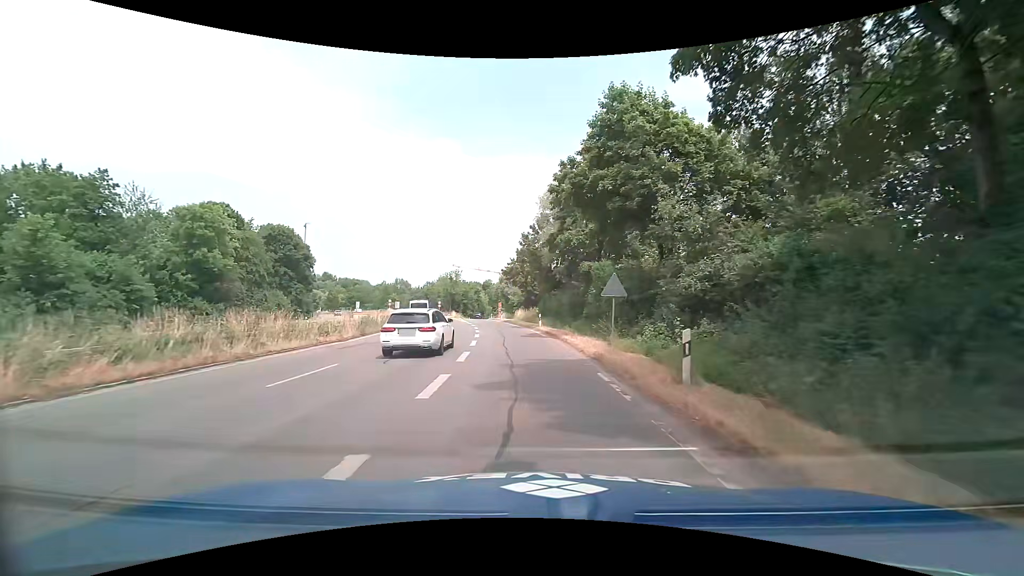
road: trunk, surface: asphalt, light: Day
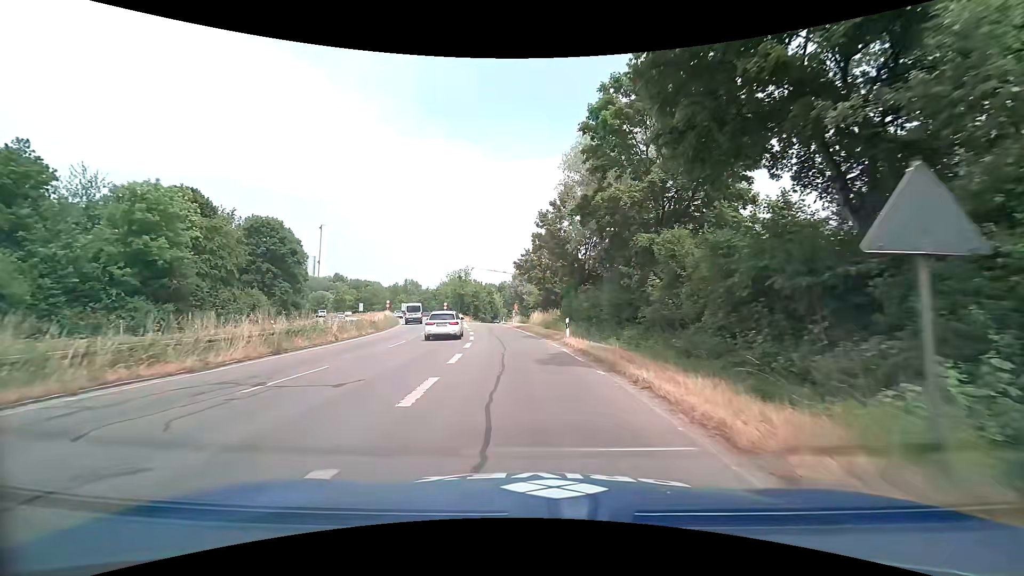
(-0.2, +12.7) m; -2°
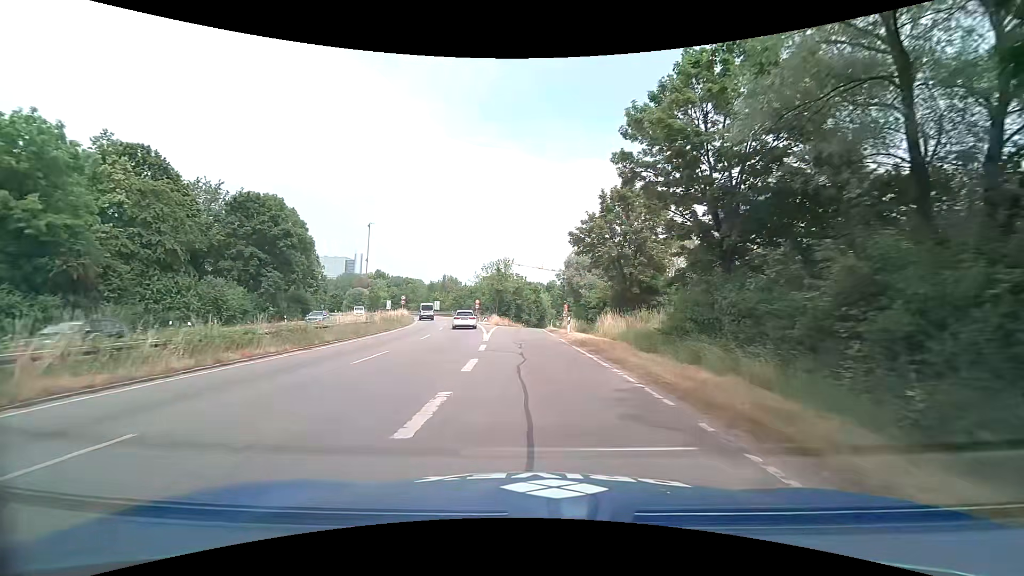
(-1.0, +20.0) m; -5°
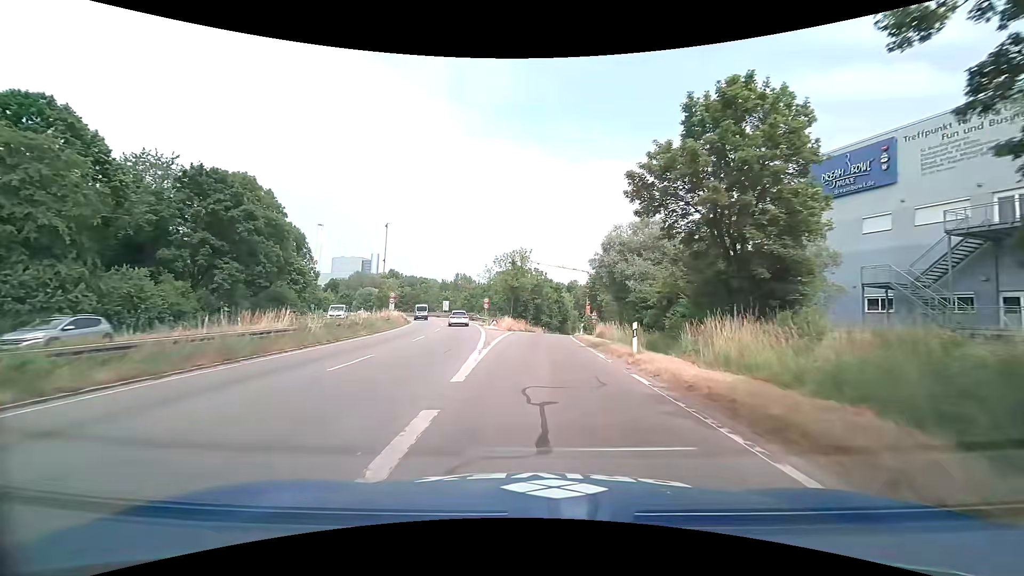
(-0.4, +13.9) m; -3°
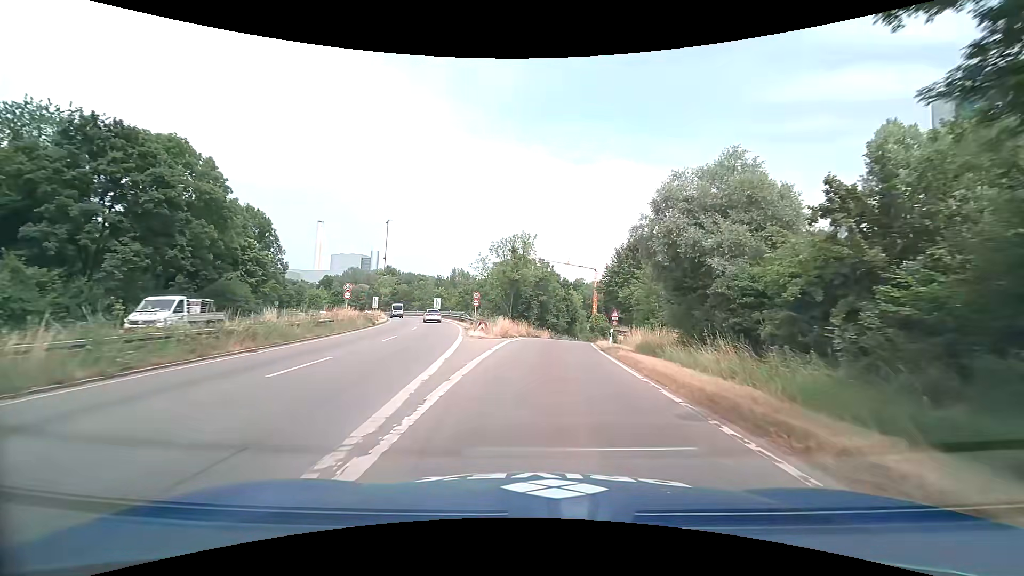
(-0.1, +13.6) m; 0°
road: trunk_link
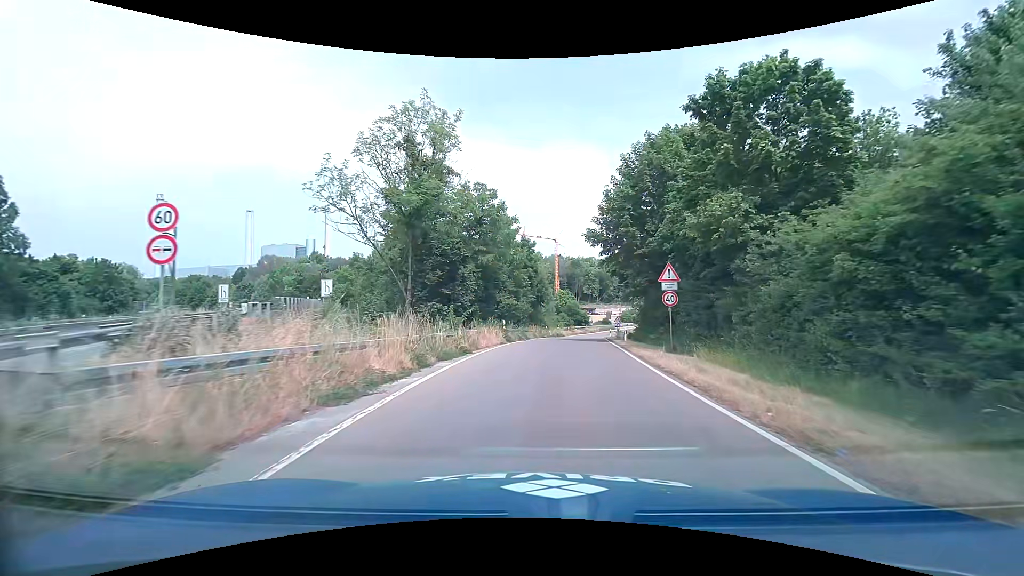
(+1.2, +32.7) m; +5°
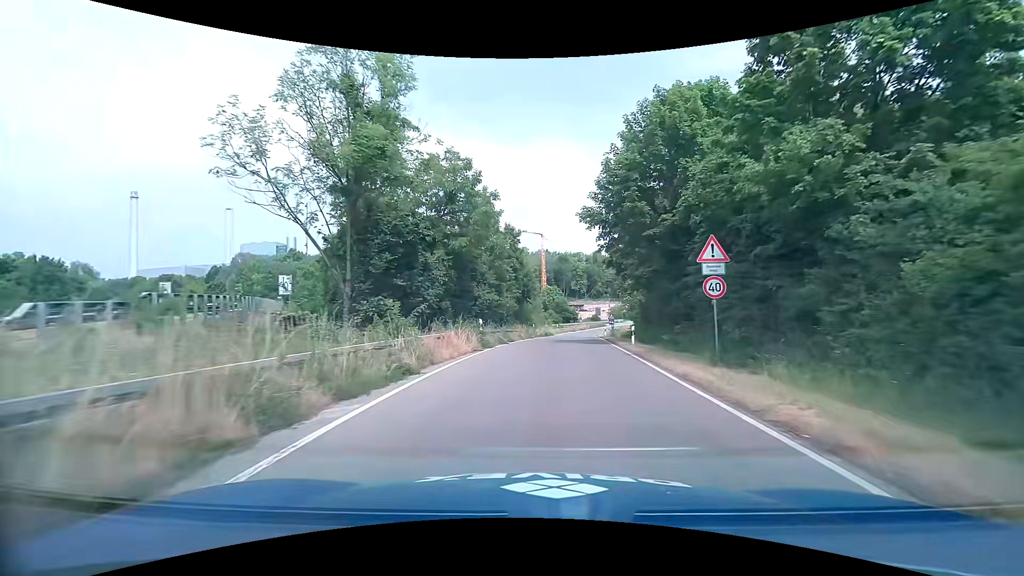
(+0.1, +6.4) m; +2°
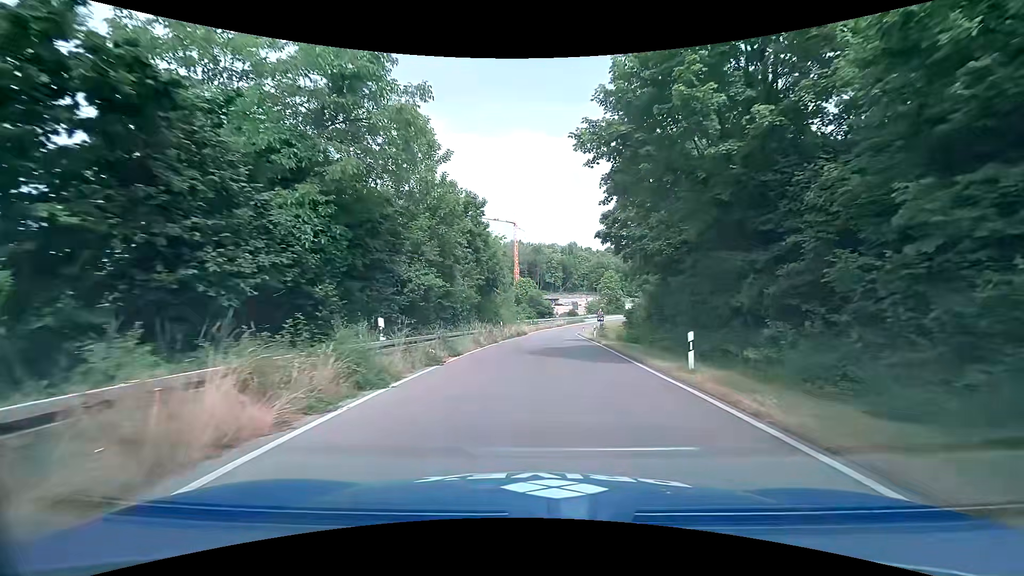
(+0.3, +12.7) m; +3°
(0, +10) (+1, +20) (+1, +30) (+2, +40) (+2, +50) (+3, +60) (+4, +70) (+5, +80) (+7, +90) (+10, +99) m
